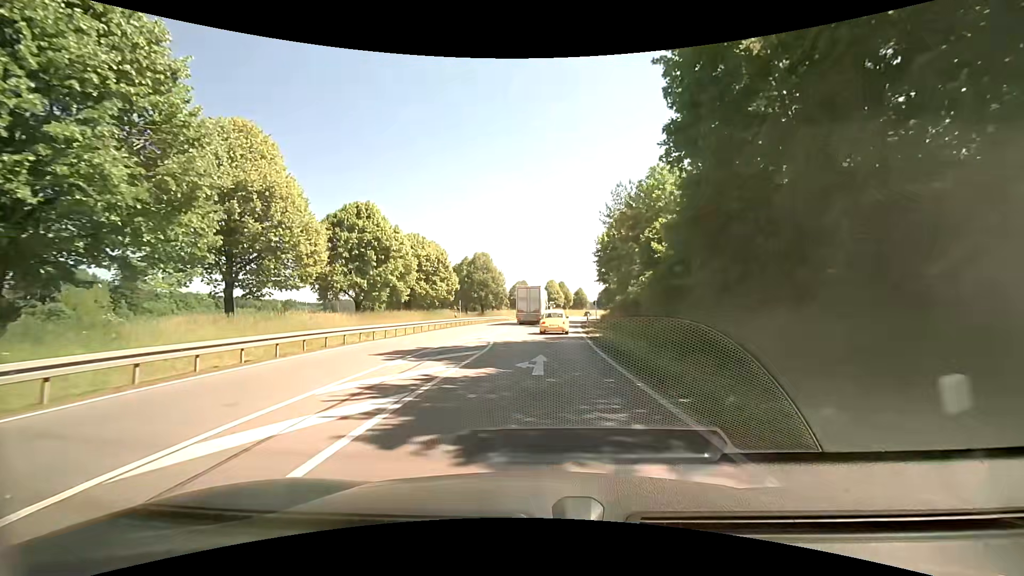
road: primary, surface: asphalt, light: Day
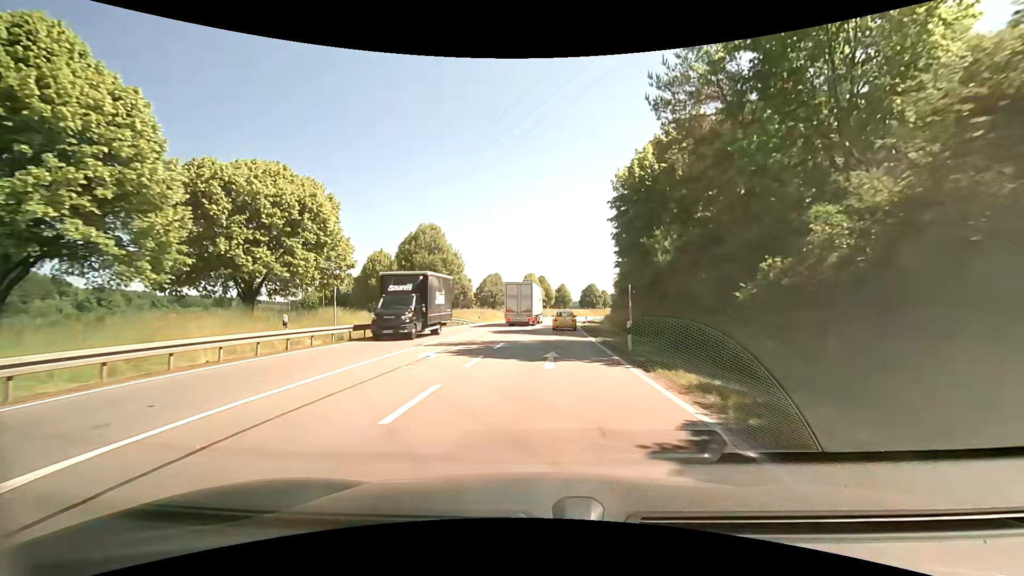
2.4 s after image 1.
(+0.3, +29.9) m; +1°
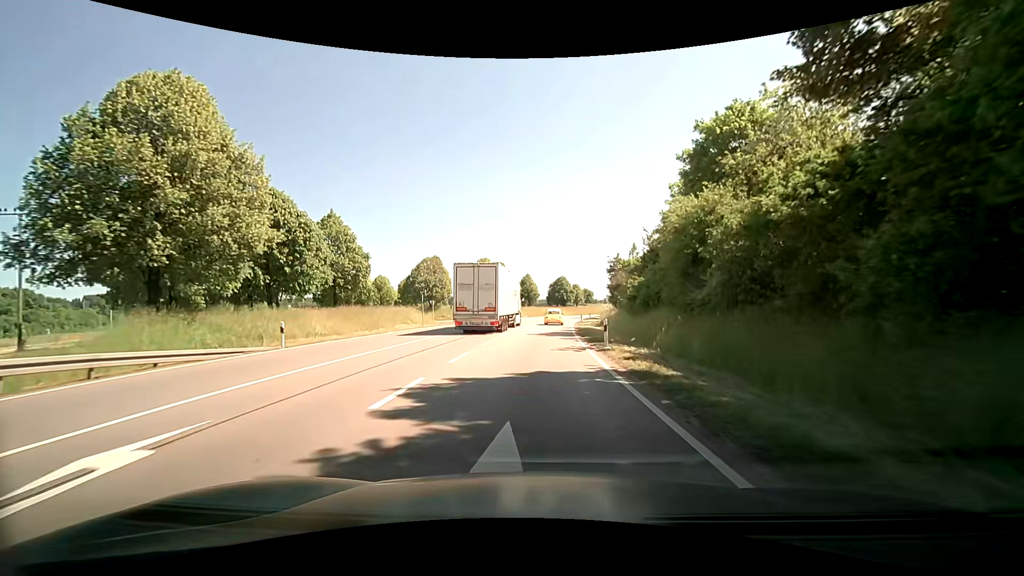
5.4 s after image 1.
(+0.9, +40.8) m; 0°
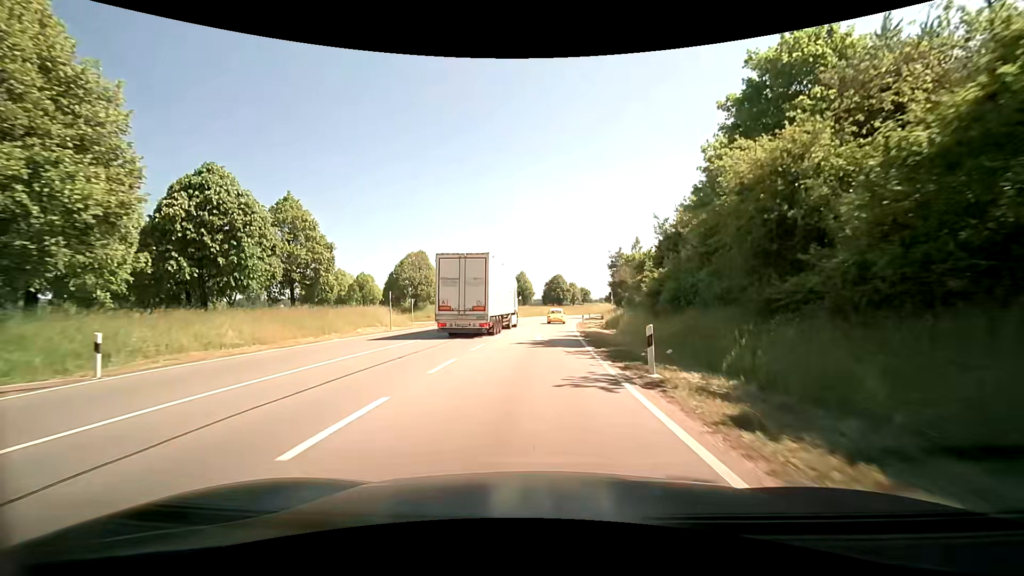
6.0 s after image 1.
(+0.2, +8.3) m; +2°
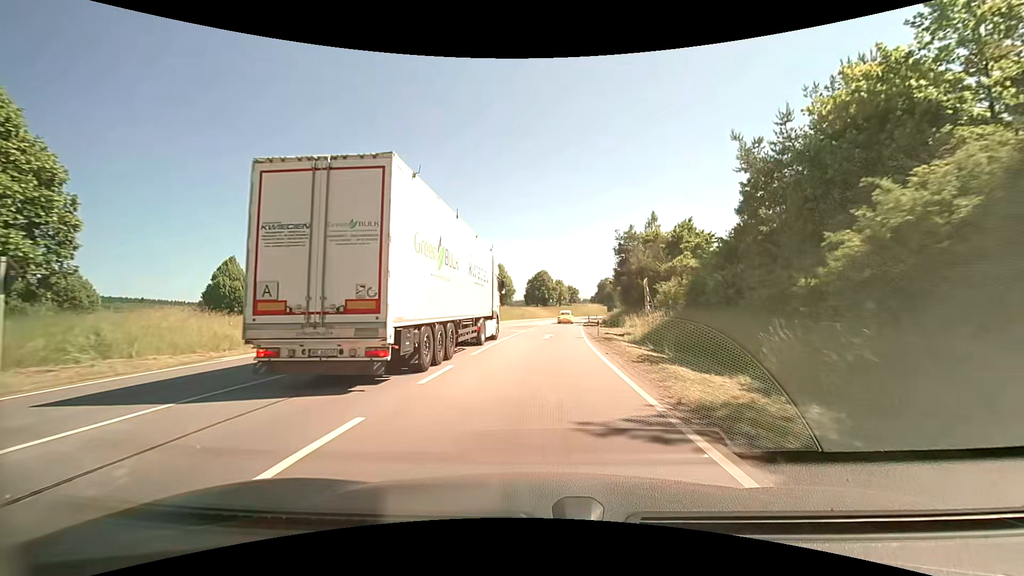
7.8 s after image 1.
(+1.2, +25.3) m; +3°
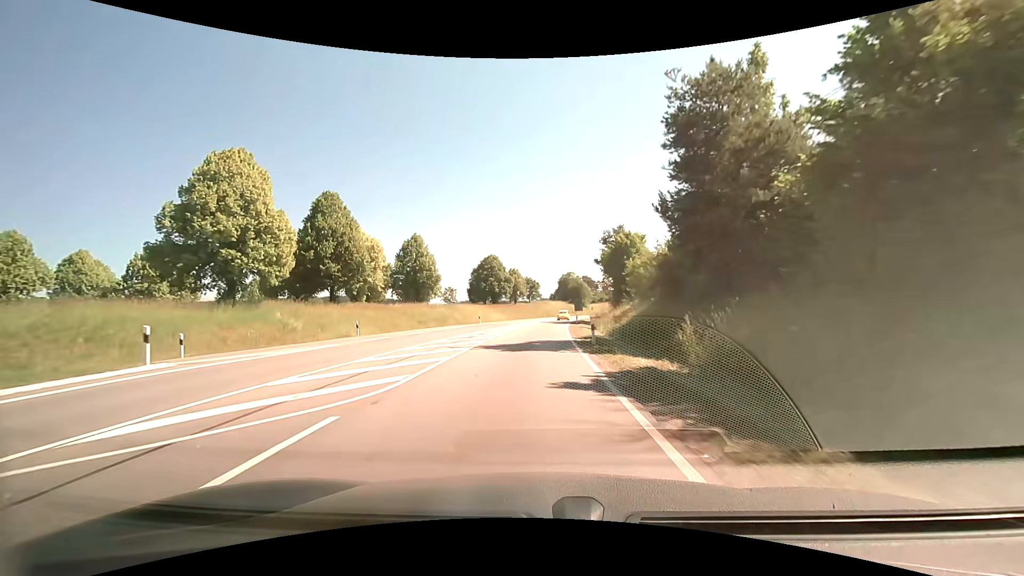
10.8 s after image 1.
(+2.4, +43.9) m; +6°
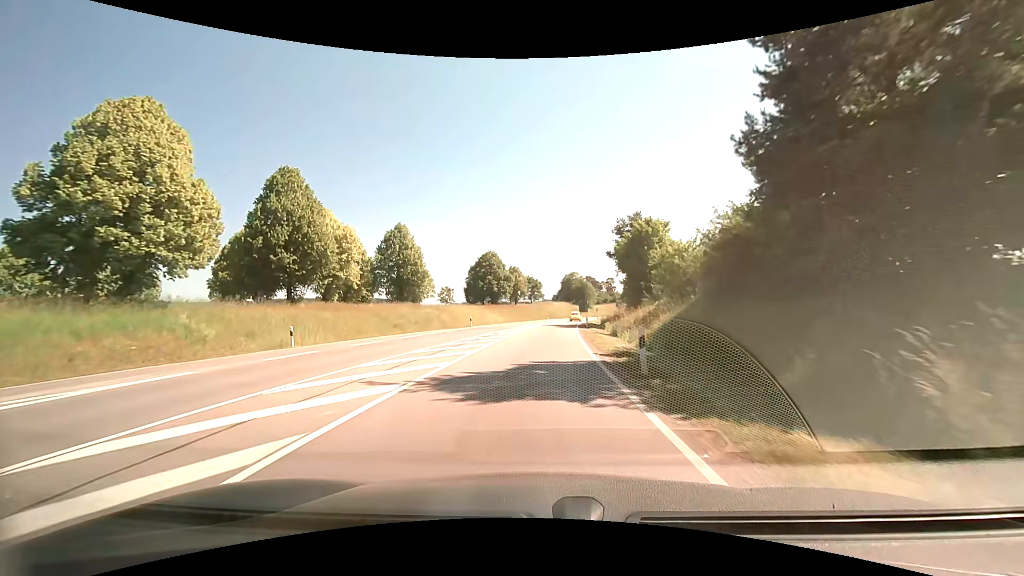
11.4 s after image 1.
(+0.1, +9.3) m; +1°
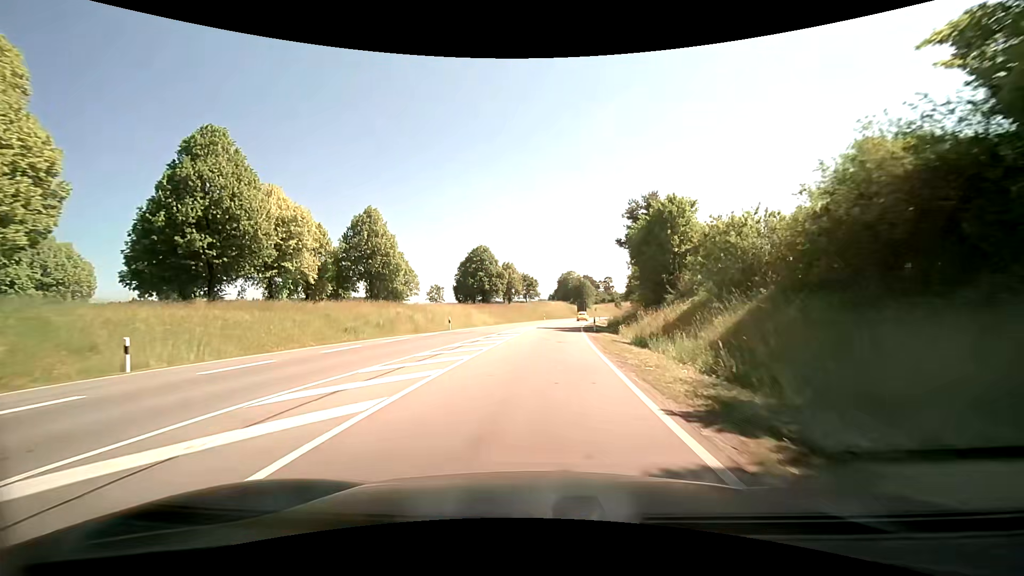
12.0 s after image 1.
(0.0, +9.5) m; +1°
(0, +10) (0, +20) (0, +30) (0, +40) (+1, +50) (+2, +60) (+3, +70) (+4, +80) (+6, +90) (+7, +100) m
